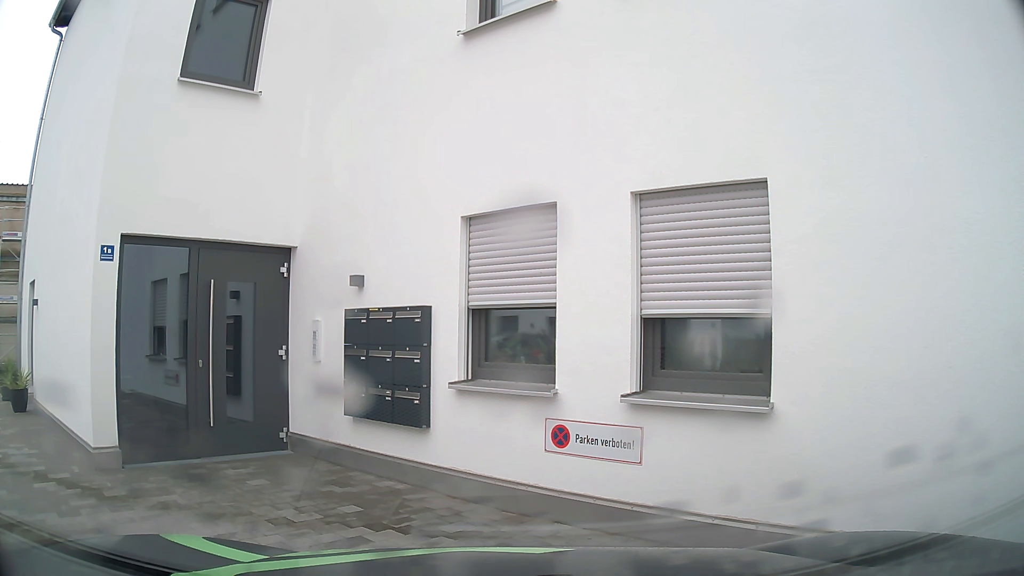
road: tertiary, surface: asphalt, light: Day
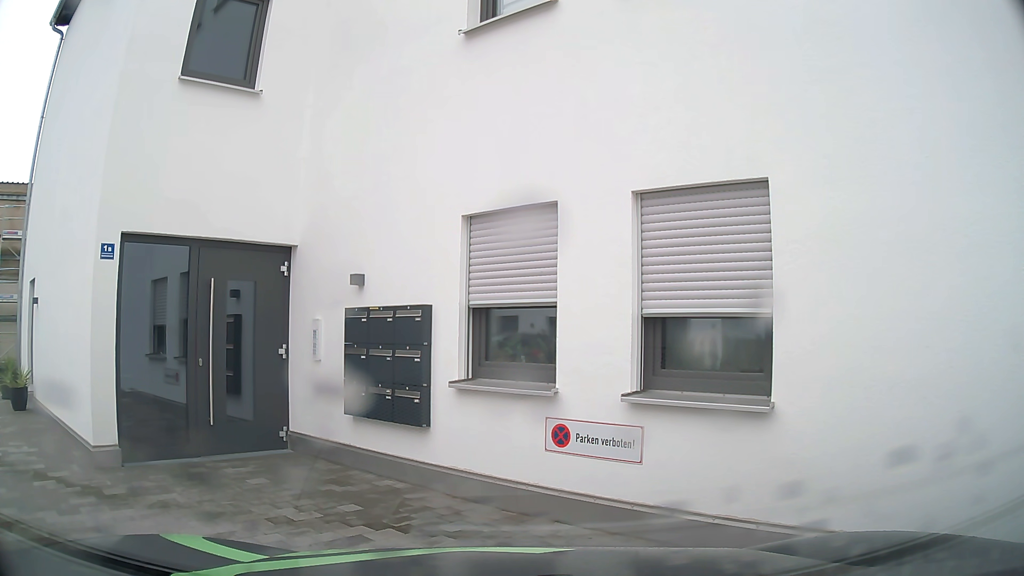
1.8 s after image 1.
(0.0, 0.0) m; 0°
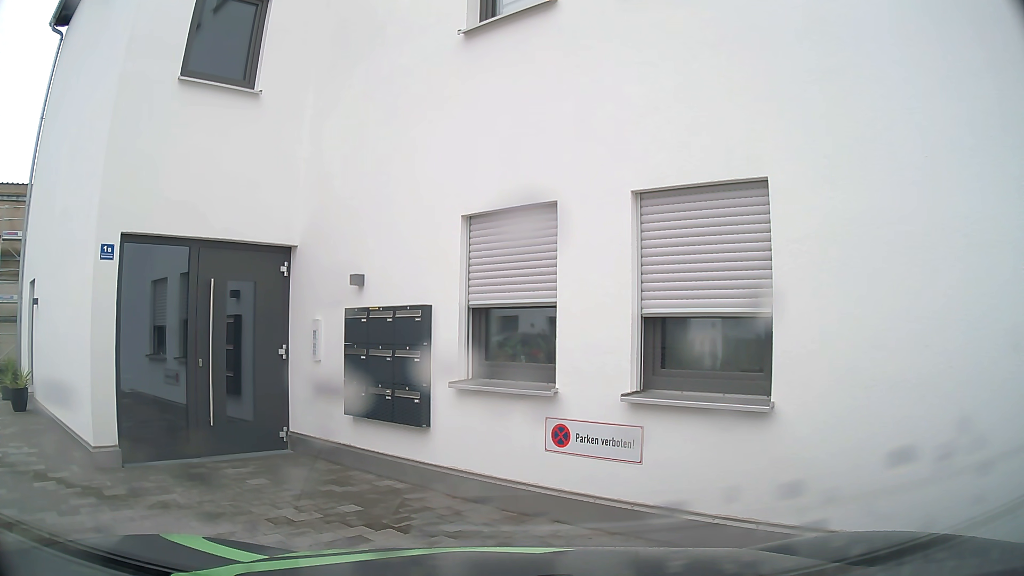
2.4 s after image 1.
(0.0, 0.0) m; 0°
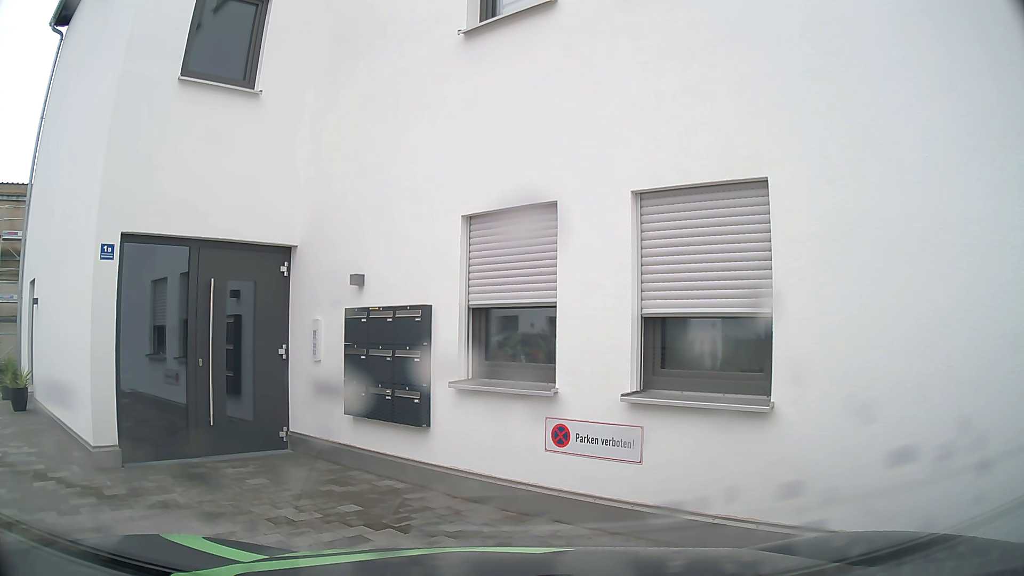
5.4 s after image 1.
(0.0, +0.1) m; 0°
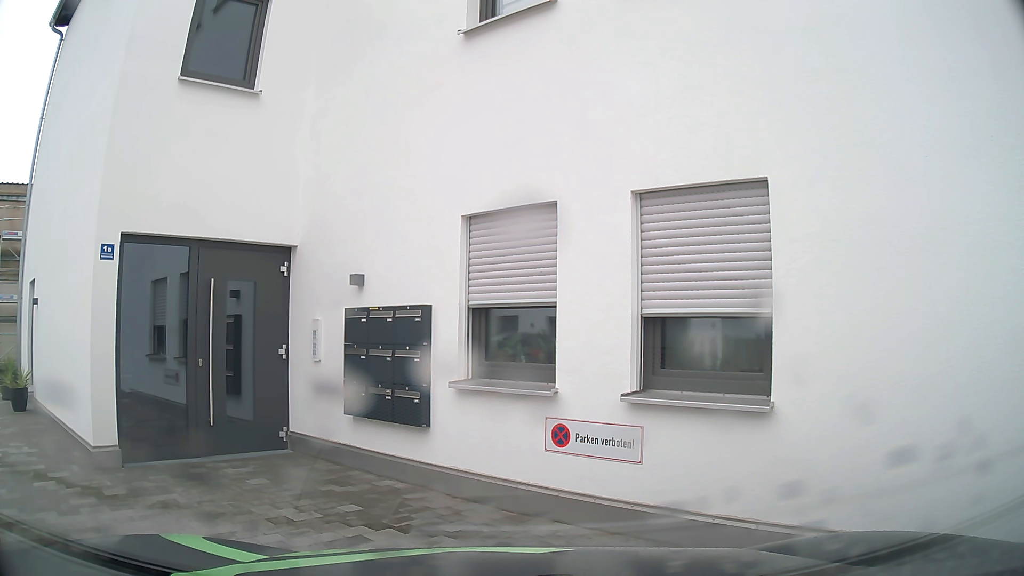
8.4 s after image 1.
(0.0, 0.0) m; 0°
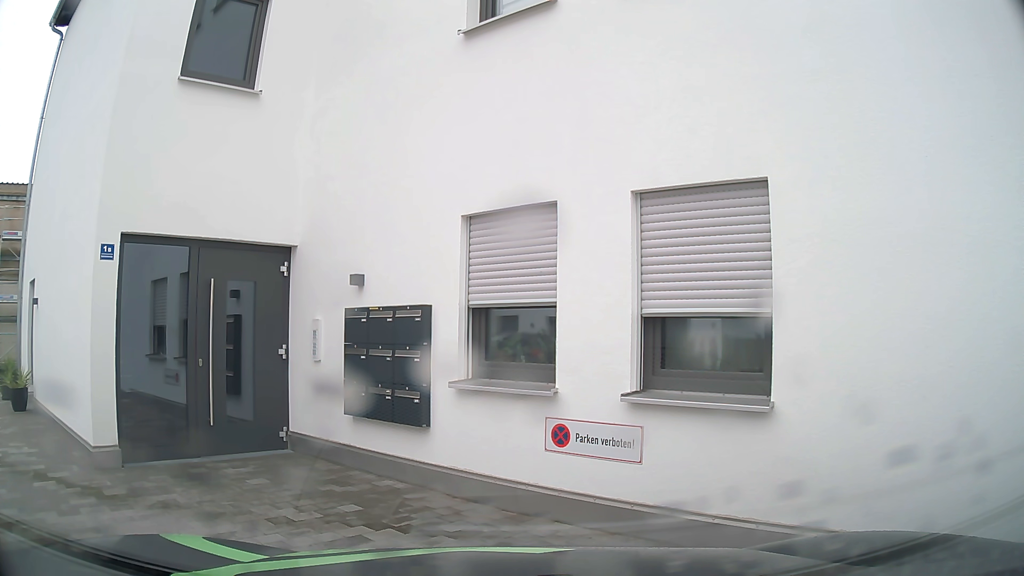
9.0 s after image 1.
(0.0, 0.0) m; 0°
